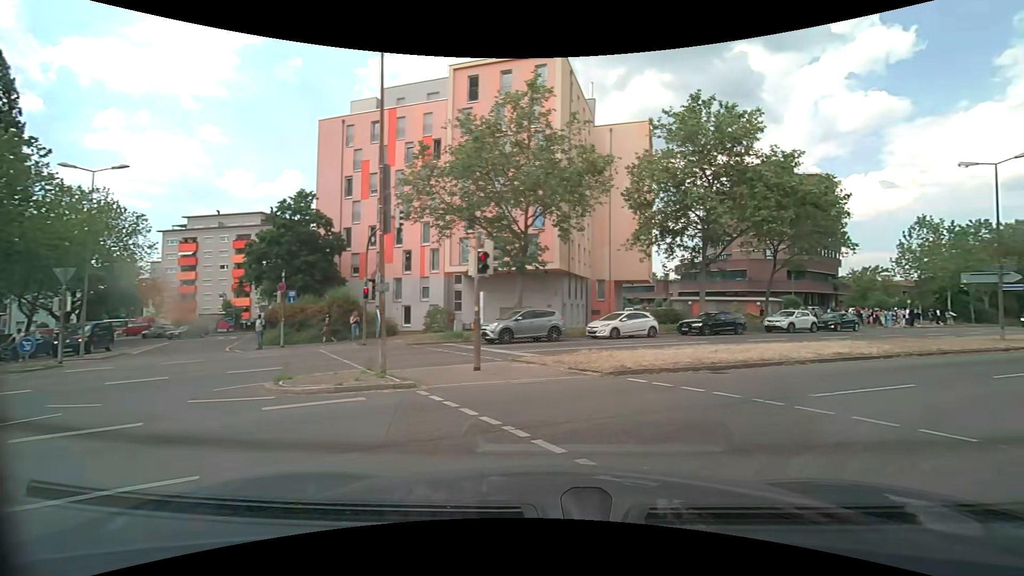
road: residential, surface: asphalt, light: Day
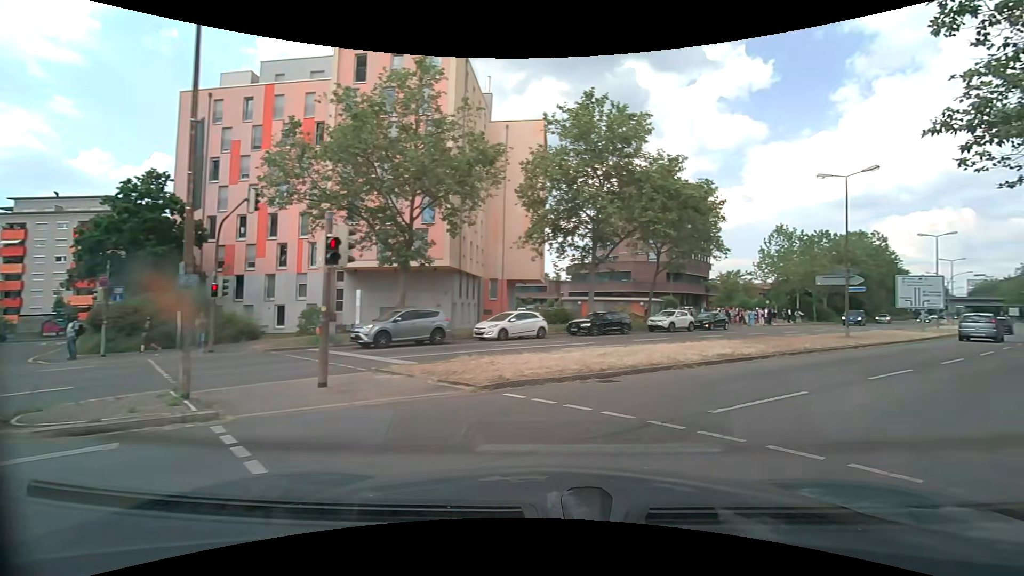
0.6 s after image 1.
(+0.2, +2.1) m; +11°
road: secondary
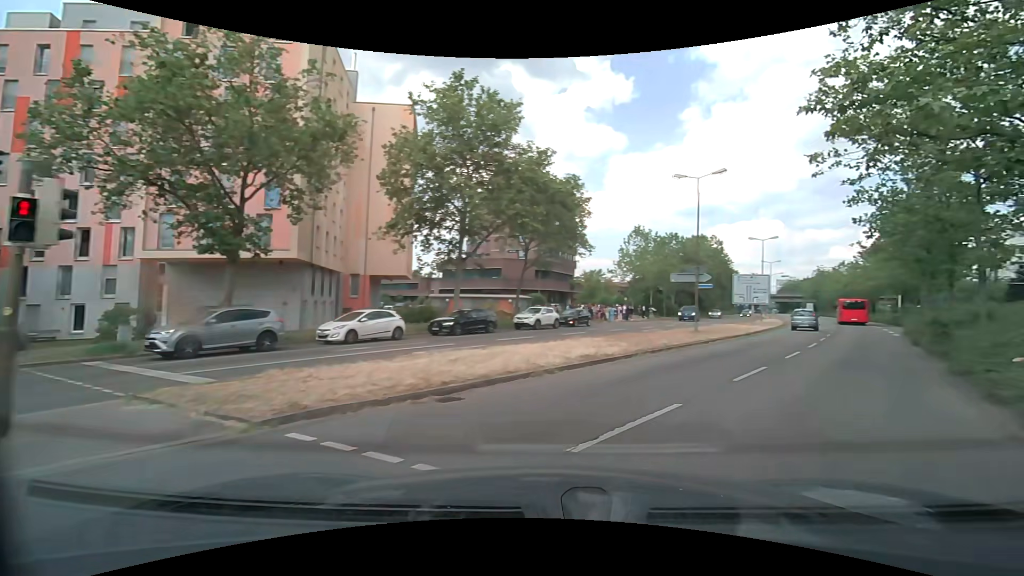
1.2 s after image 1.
(+0.3, +2.4) m; +14°
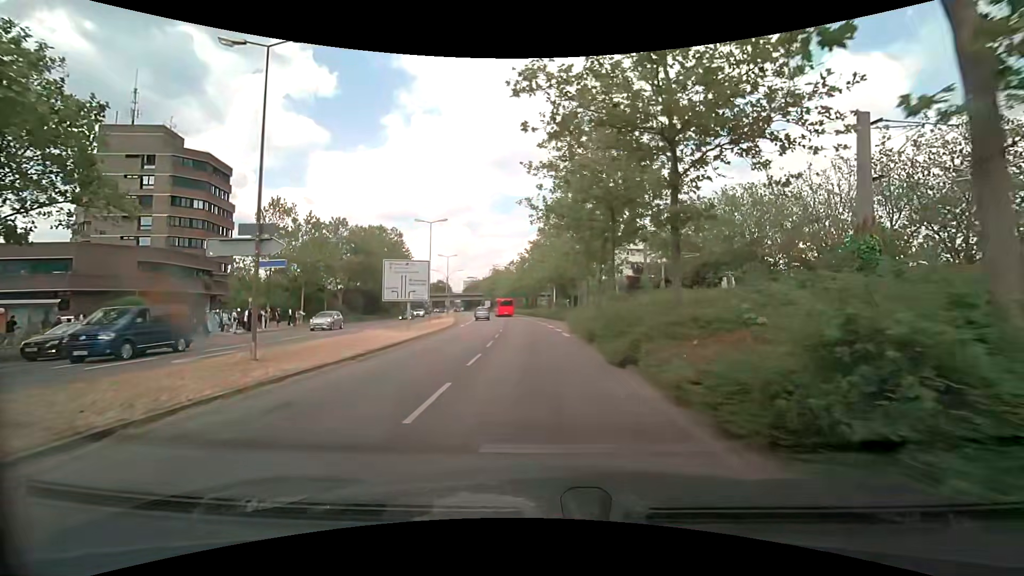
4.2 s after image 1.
(+7.4, +14.5) m; +34°
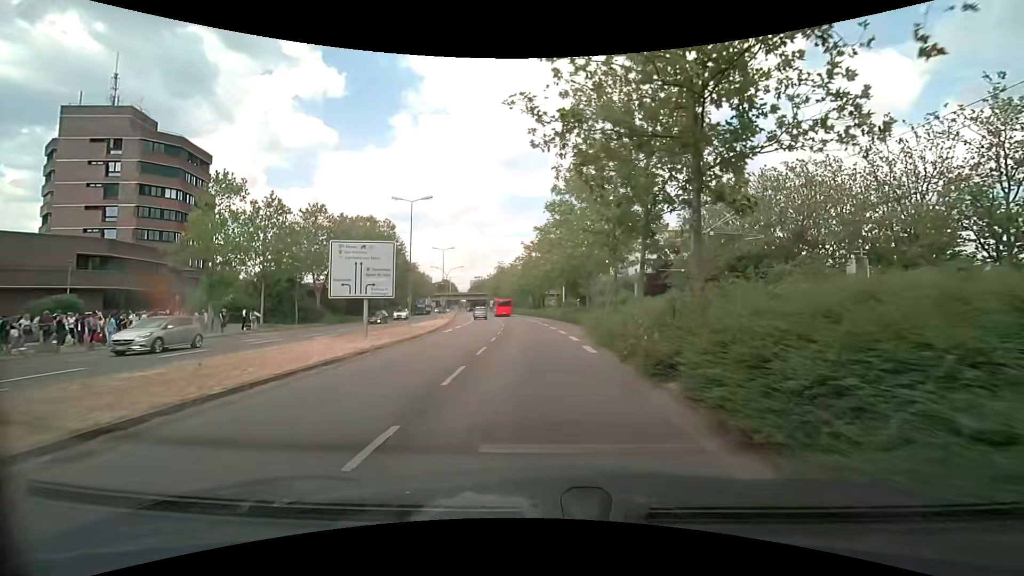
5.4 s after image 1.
(-0.2, +9.2) m; -1°
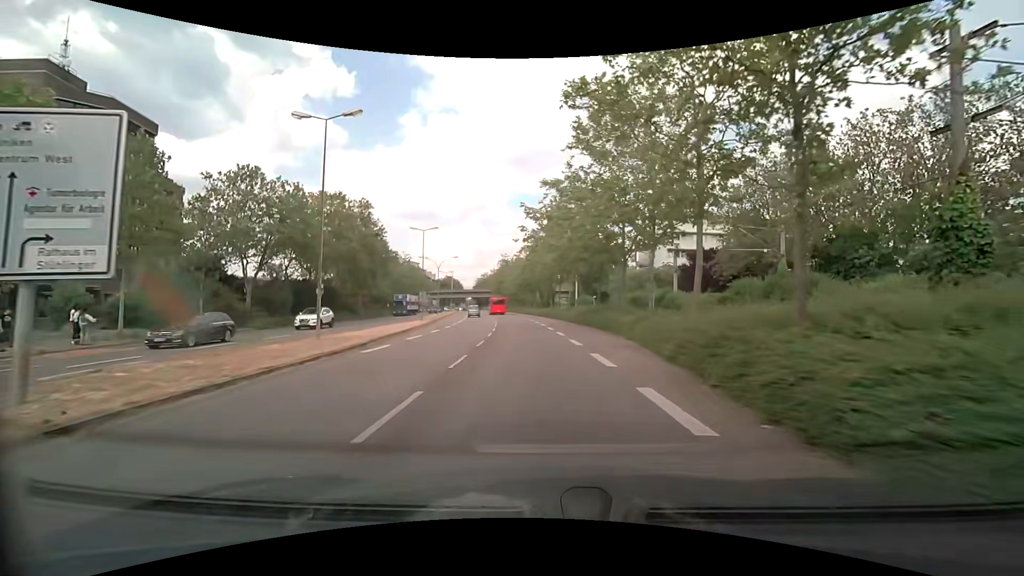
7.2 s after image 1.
(-0.3, +15.8) m; -2°
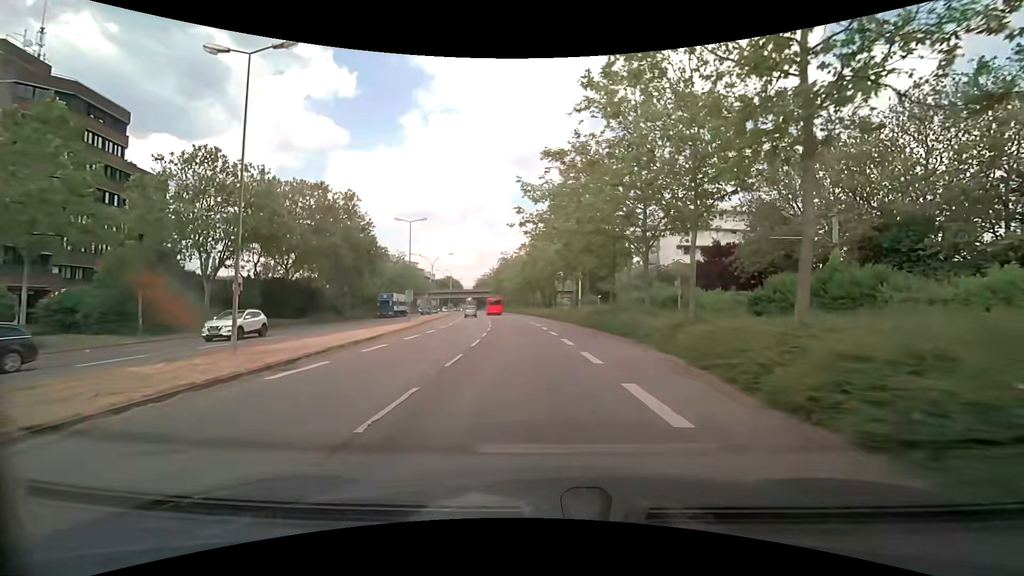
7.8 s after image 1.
(0.0, +5.6) m; 0°
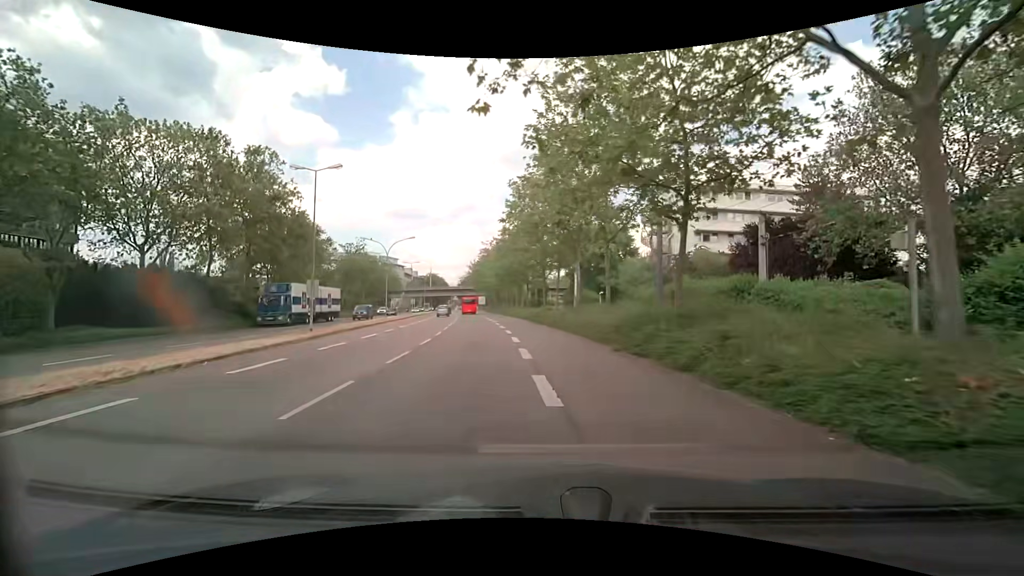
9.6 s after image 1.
(+0.2, +17.1) m; +1°
(0, +10) (-1, +20) (-1, +30) (-2, +40) (-4, +50) (-5, +60) (-7, +70) (-8, +79) (-10, +89) (-12, +99) m
